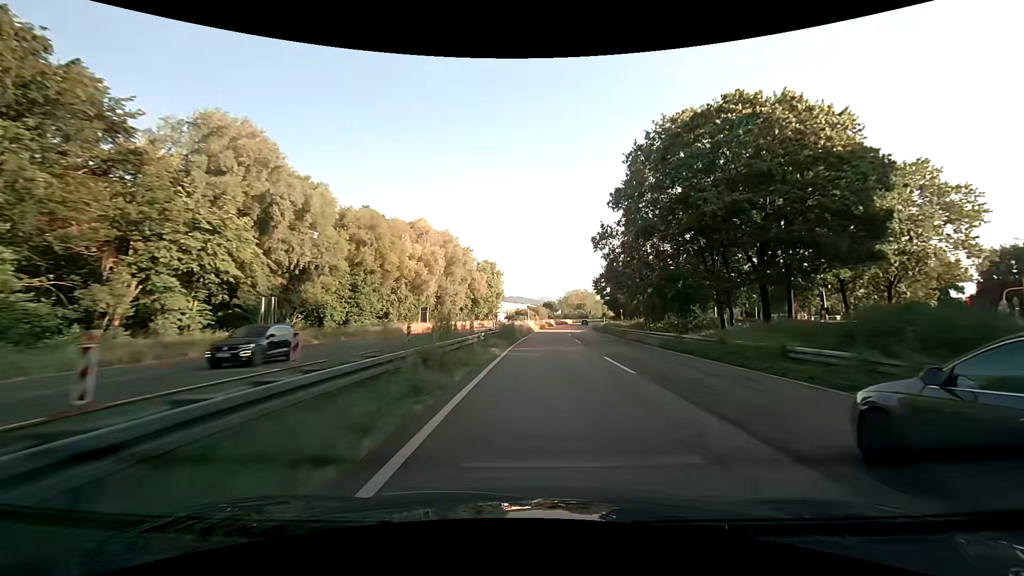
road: trunk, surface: asphalt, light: Day
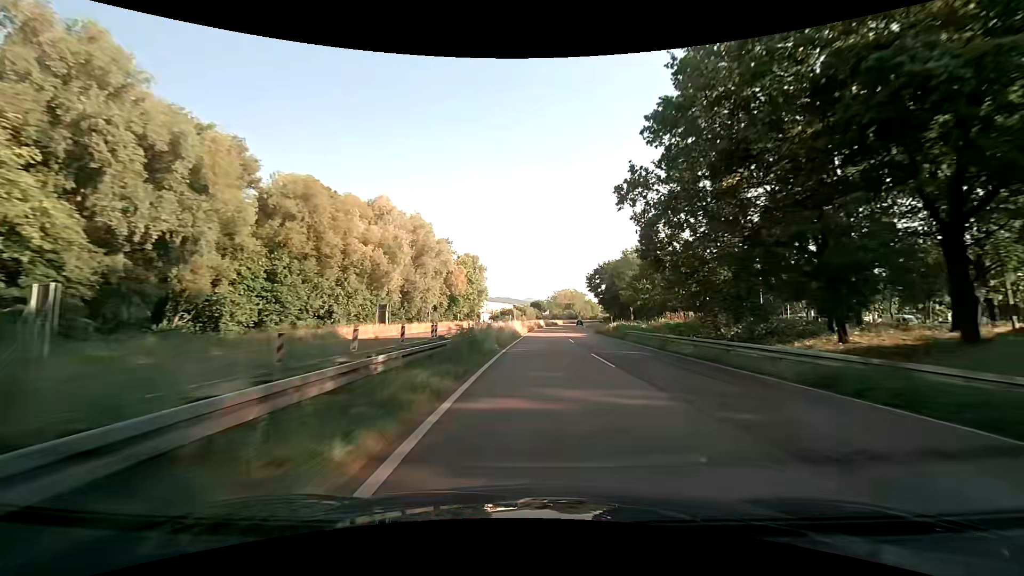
(+0.2, +15.8) m; +1°
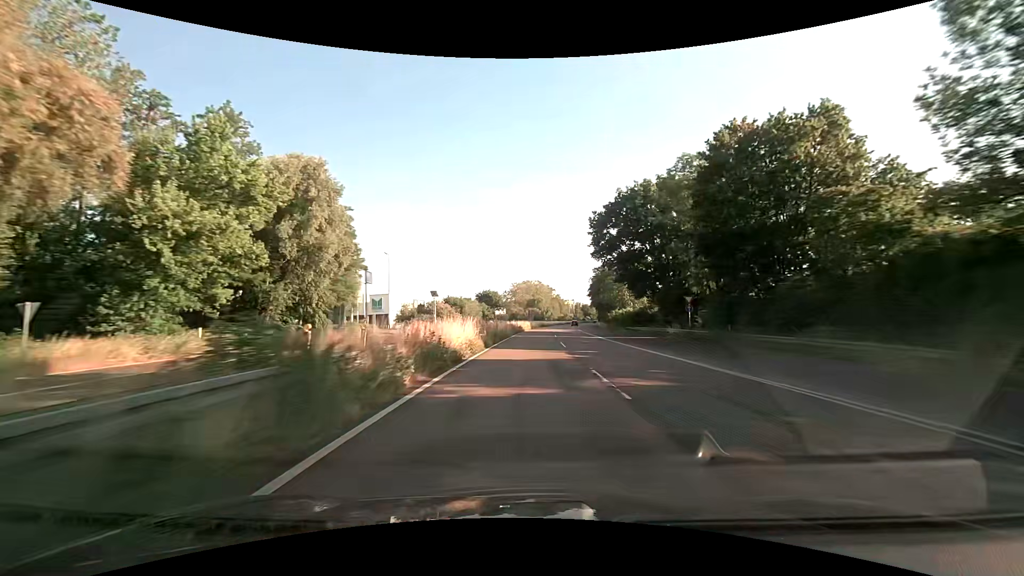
(+3.9, +78.7) m; +5°
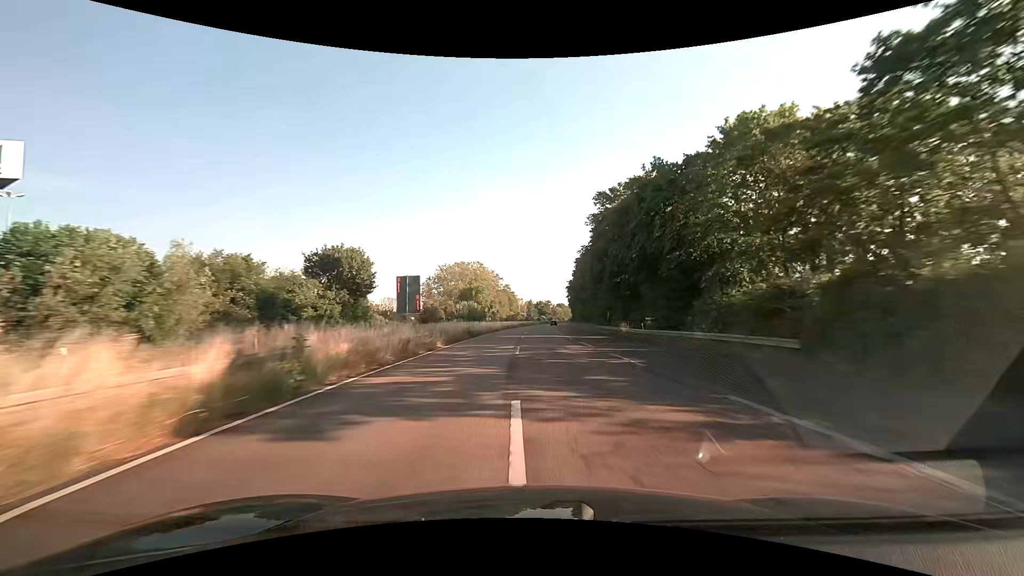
(+4.2, +78.3) m; +6°
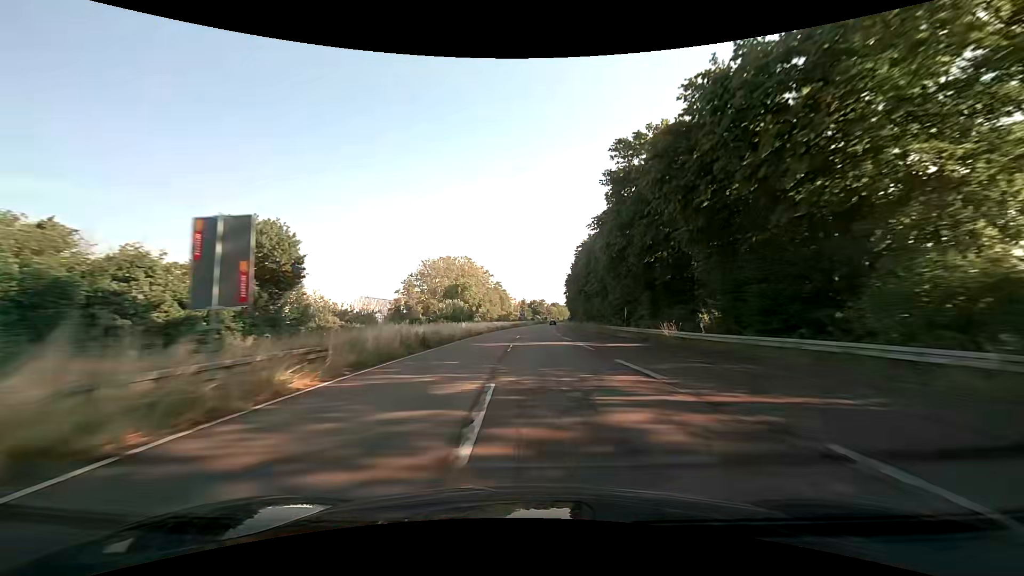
(+0.1, +15.7) m; +1°
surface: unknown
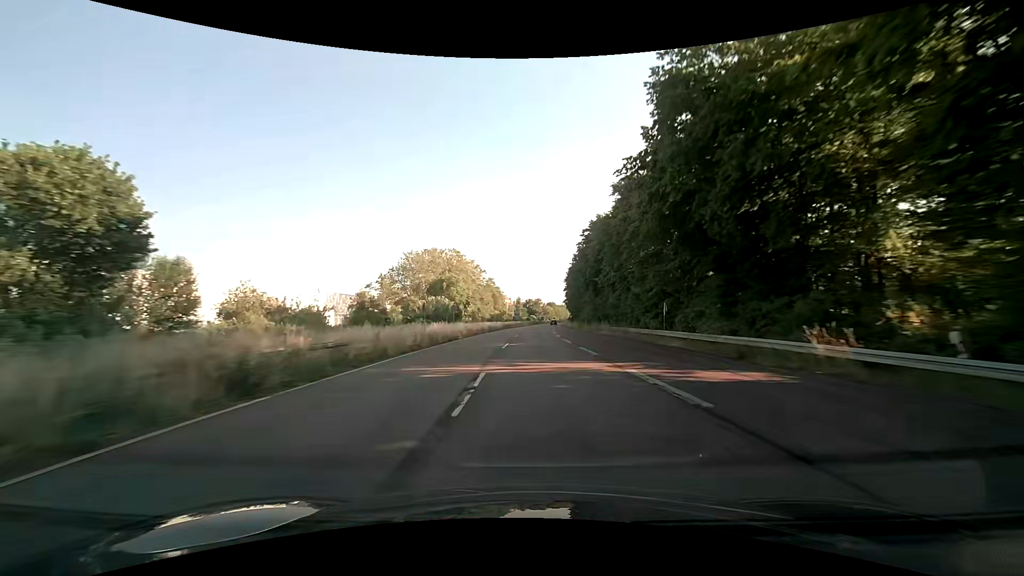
(+0.1, +15.7) m; 0°
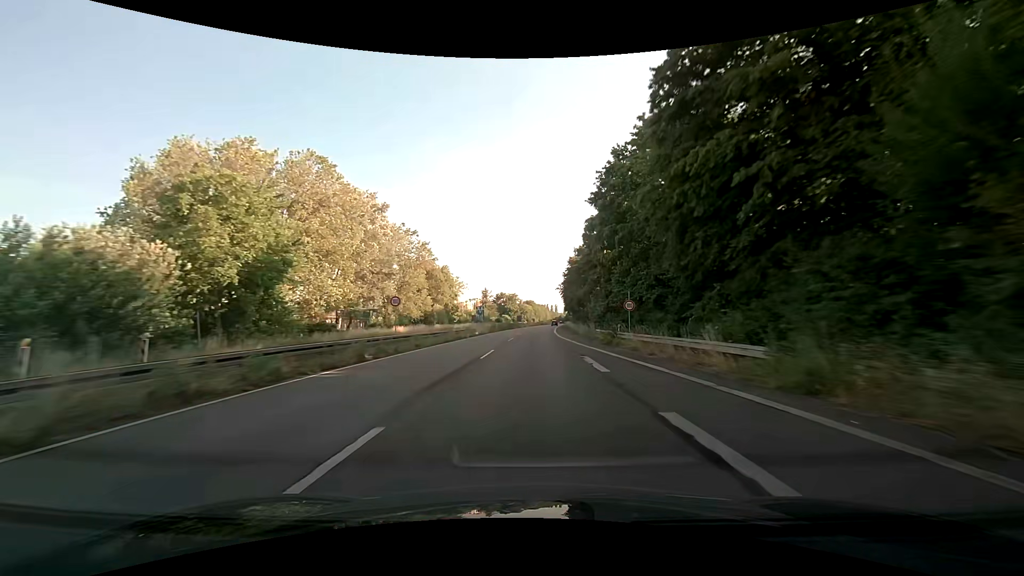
(+1.8, +78.5) m; +3°
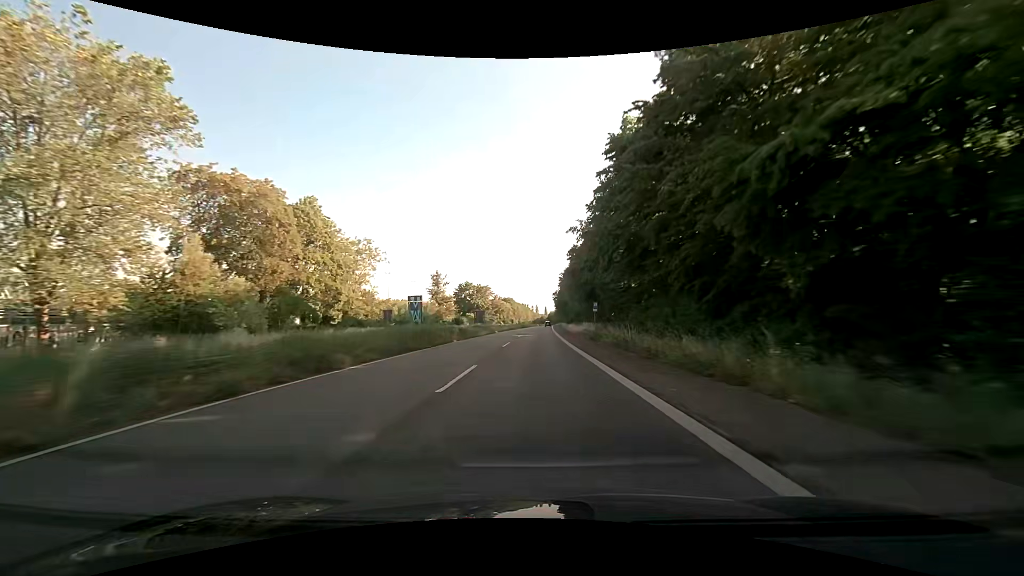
(+1.2, +62.8) m; +2°
(0, +10) (0, +20) (0, +30) (0, +40) (+1, +50) (+1, +60) (+1, +70) (+2, +80) (+2, +90) (+3, +100) m
